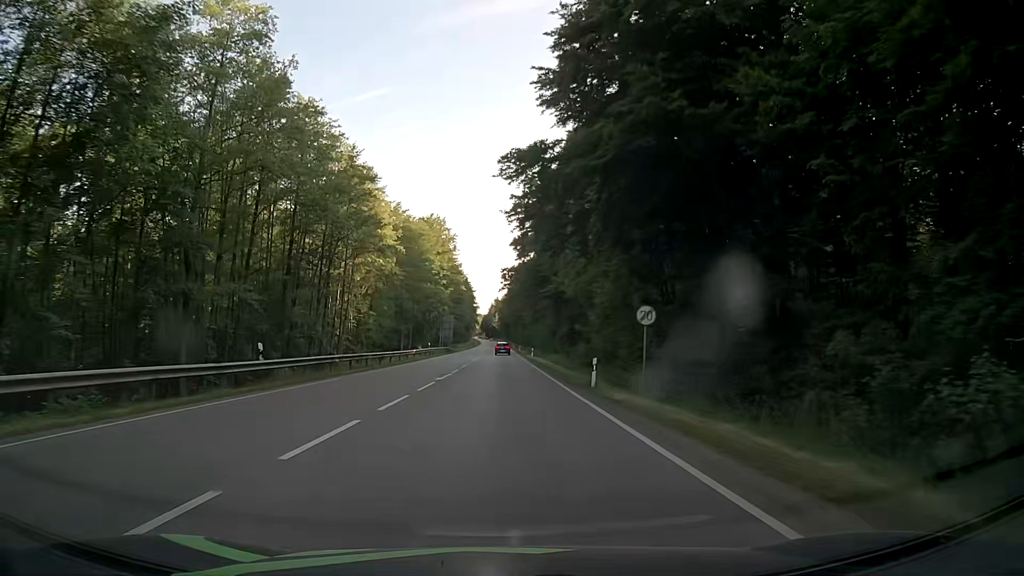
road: secondary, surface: asphalt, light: Day
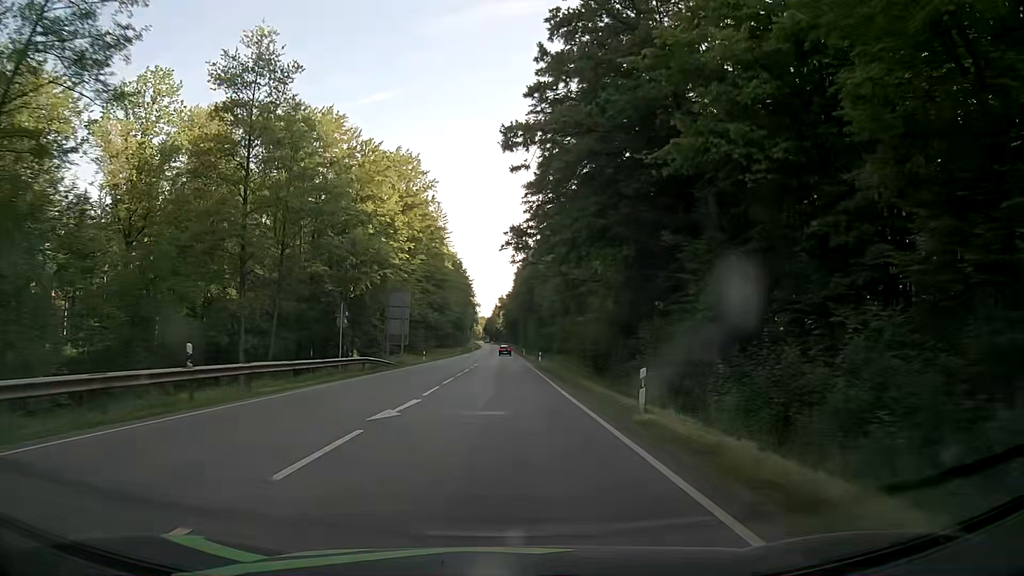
(0.0, +55.4) m; 0°
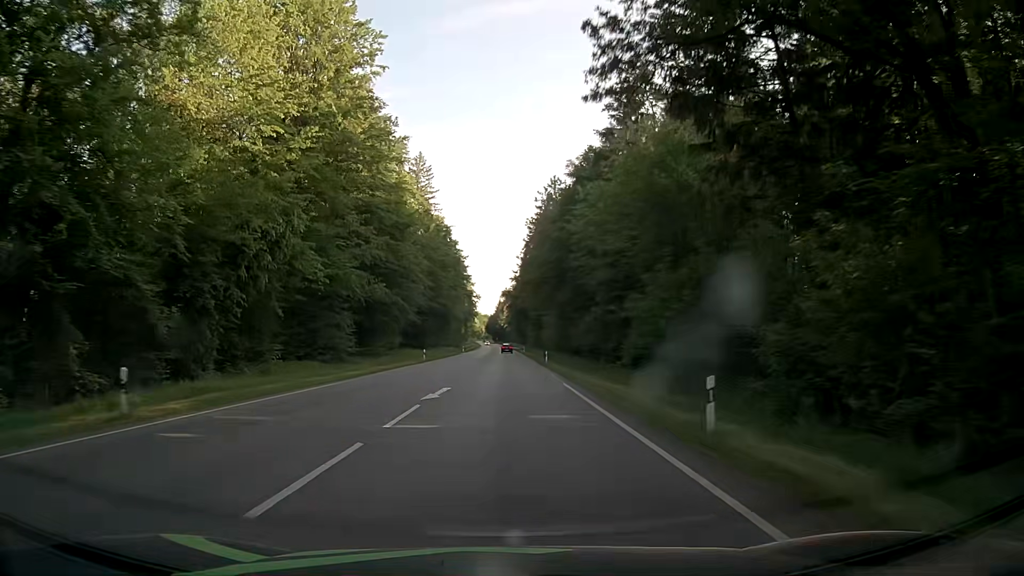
(-0.6, +49.8) m; -1°
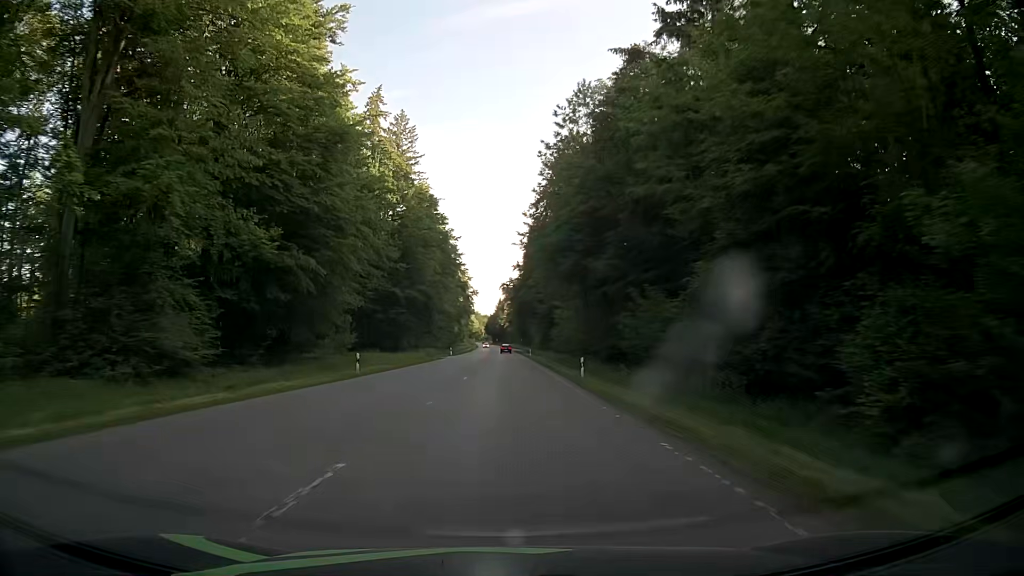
(+0.2, +26.5) m; +1°
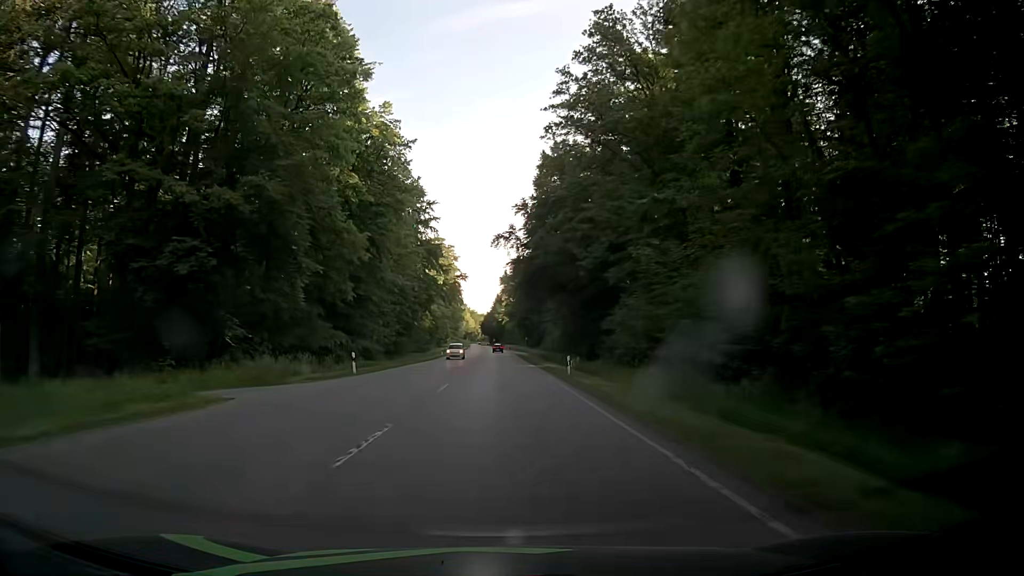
(-0.1, +56.1) m; 0°
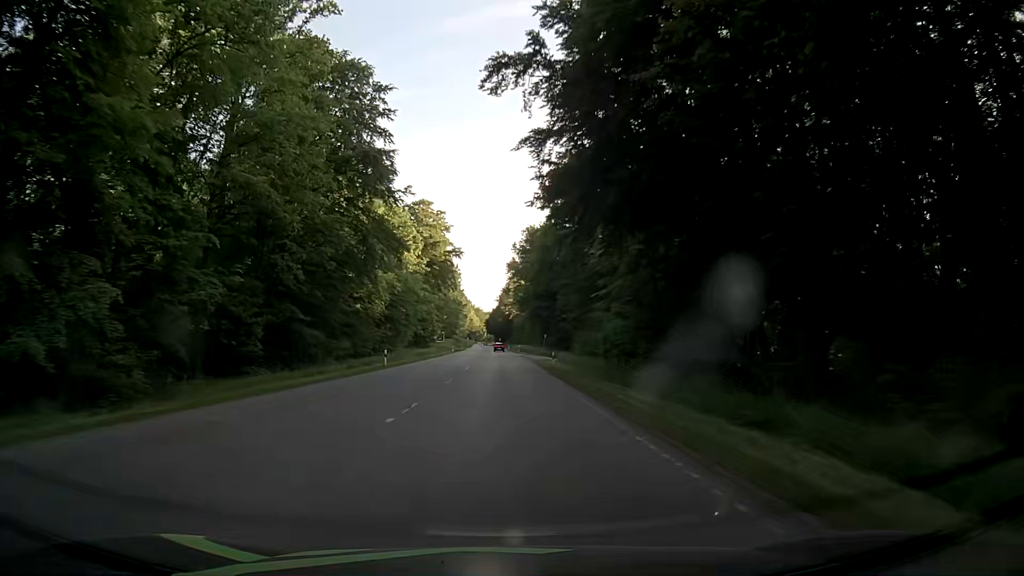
(-0.2, +44.5) m; 0°
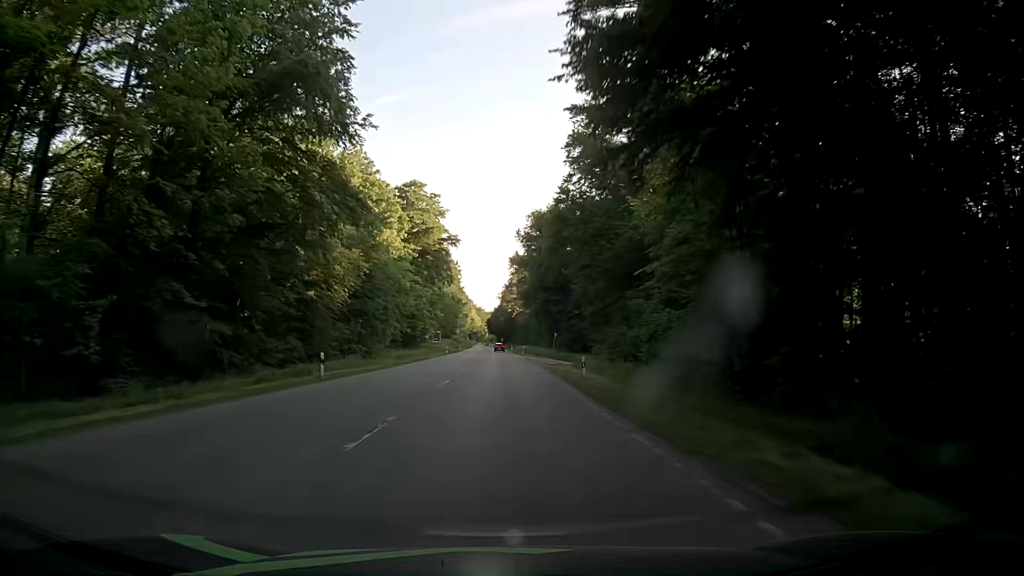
(-0.1, +15.2) m; -1°
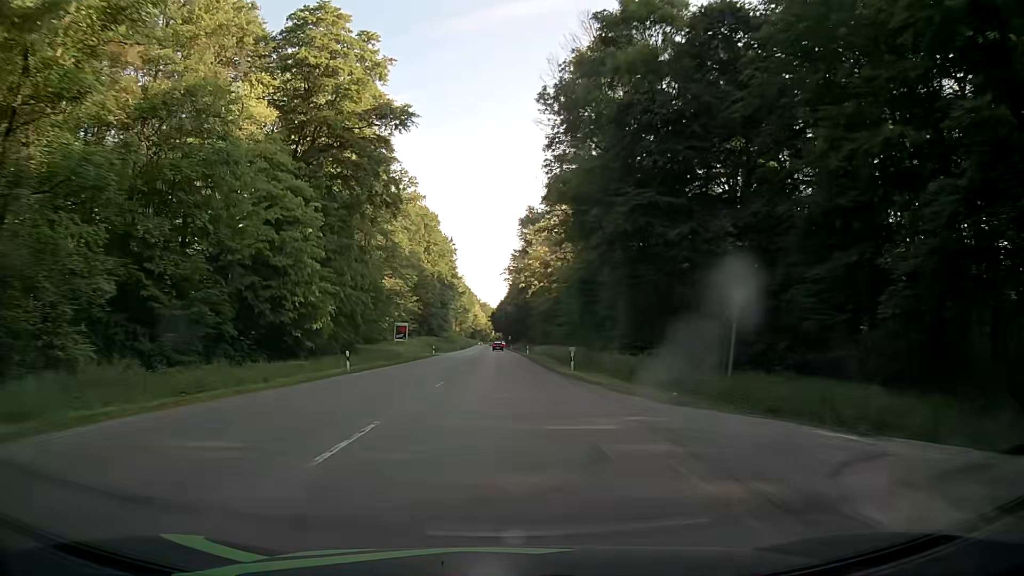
(-0.1, +61.4) m; -1°
(0, +10) (0, +20) (0, +30) (0, +40) (0, +50) (-1, +60) (-1, +70) (-1, +80) (-1, +90) (-1, +100) m
